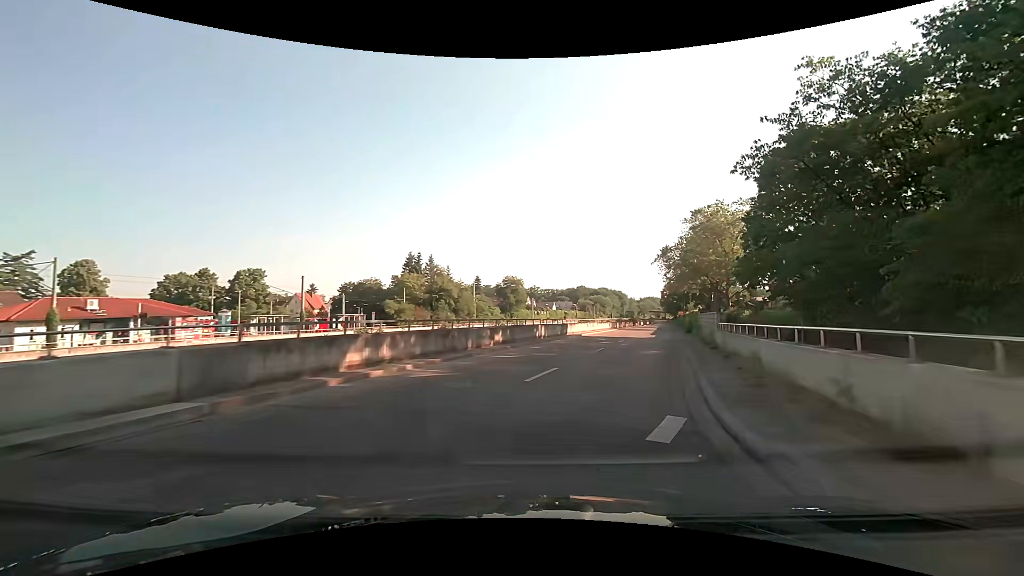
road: tertiary_link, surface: asphalt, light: Day
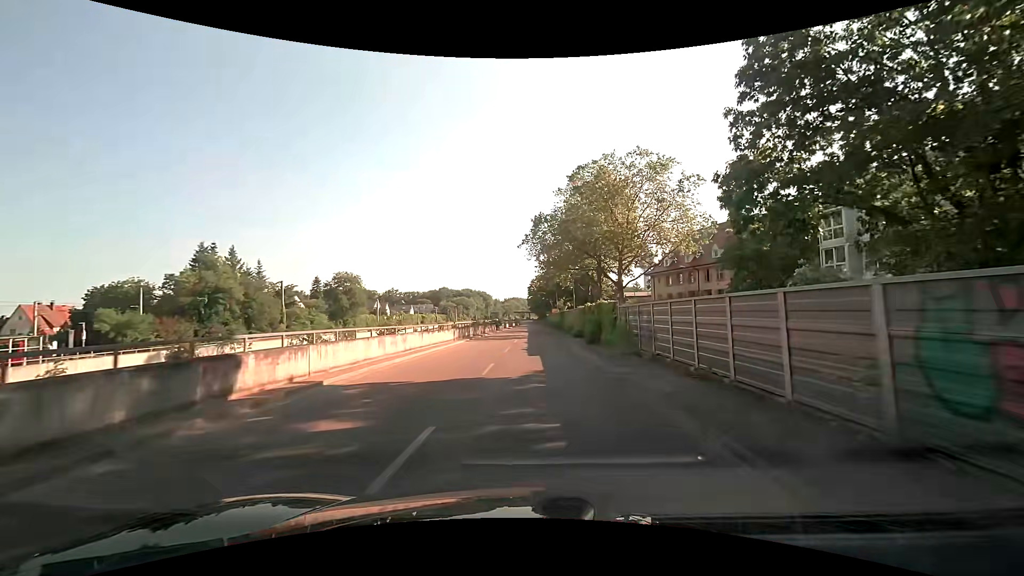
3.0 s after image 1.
(+4.7, +24.1) m; +15°
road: trunk_link
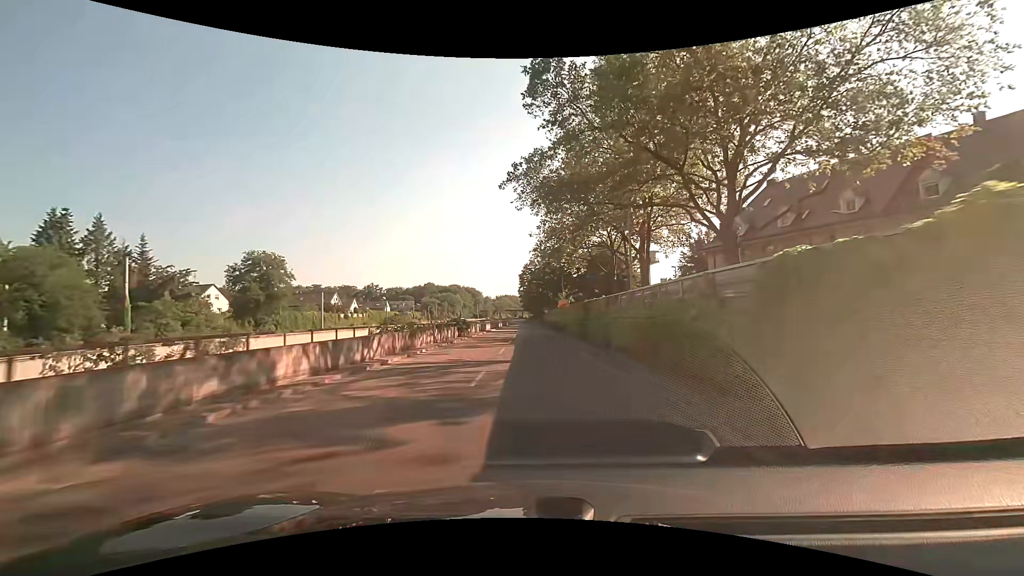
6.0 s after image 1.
(+0.3, +29.7) m; +1°
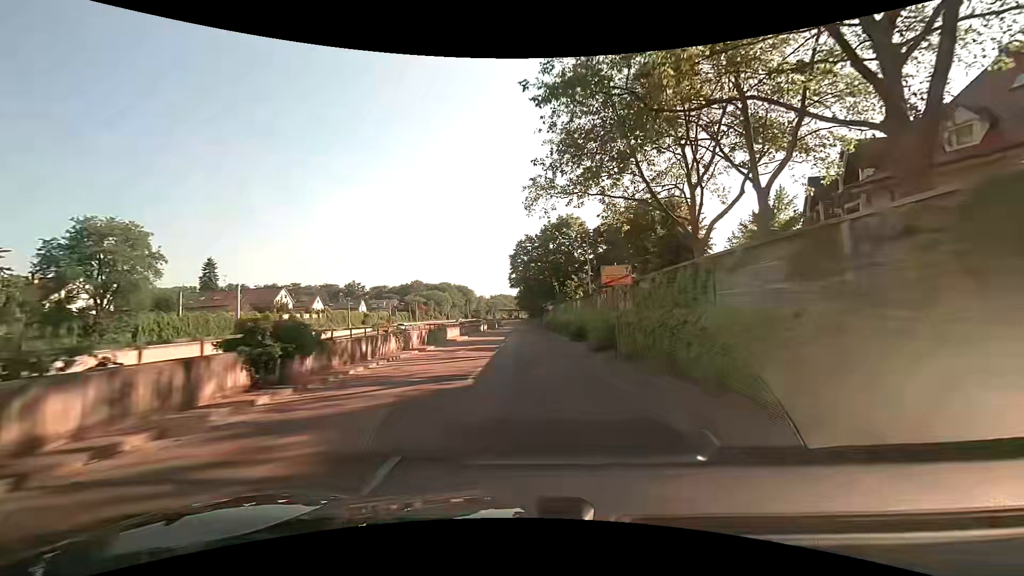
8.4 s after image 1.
(0.0, +26.4) m; 0°
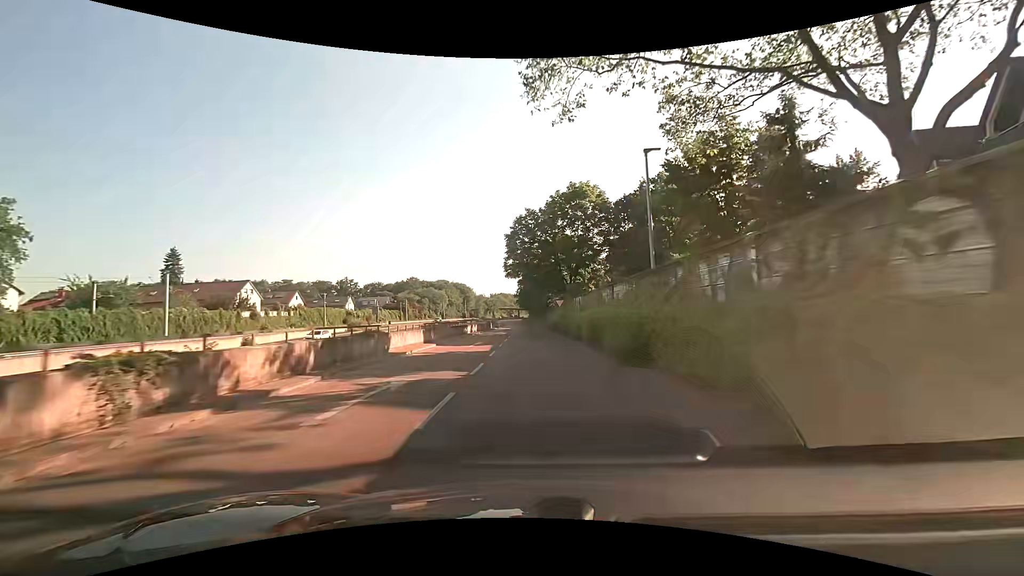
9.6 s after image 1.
(+0.1, +14.0) m; 0°
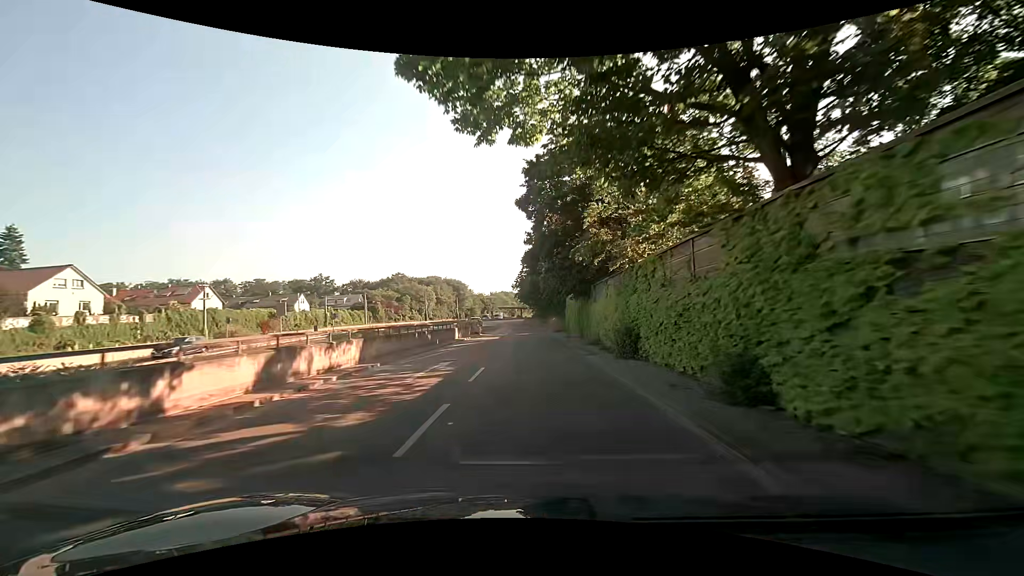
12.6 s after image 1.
(0.0, +37.6) m; 0°
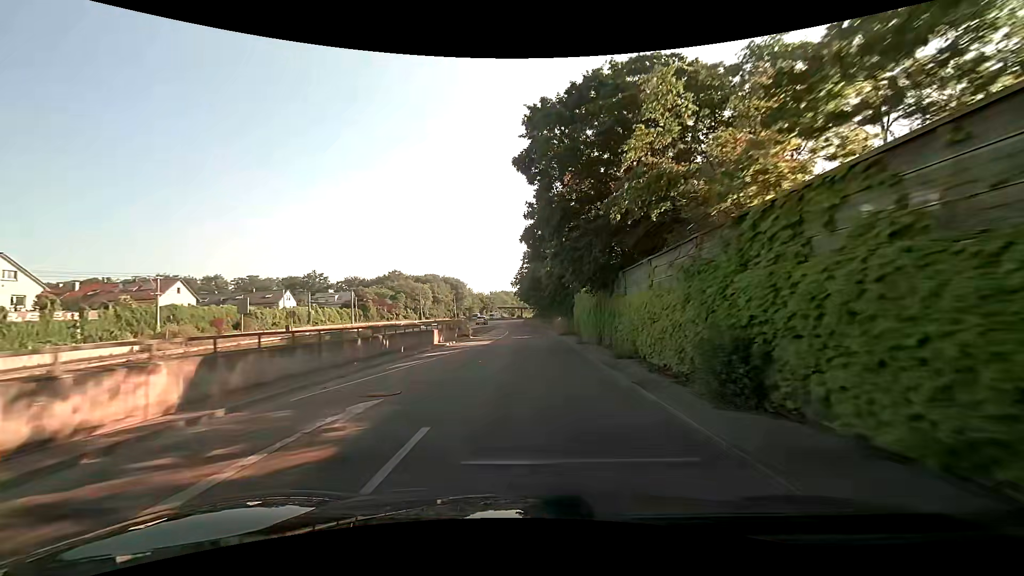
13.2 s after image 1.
(0.0, +7.9) m; -1°
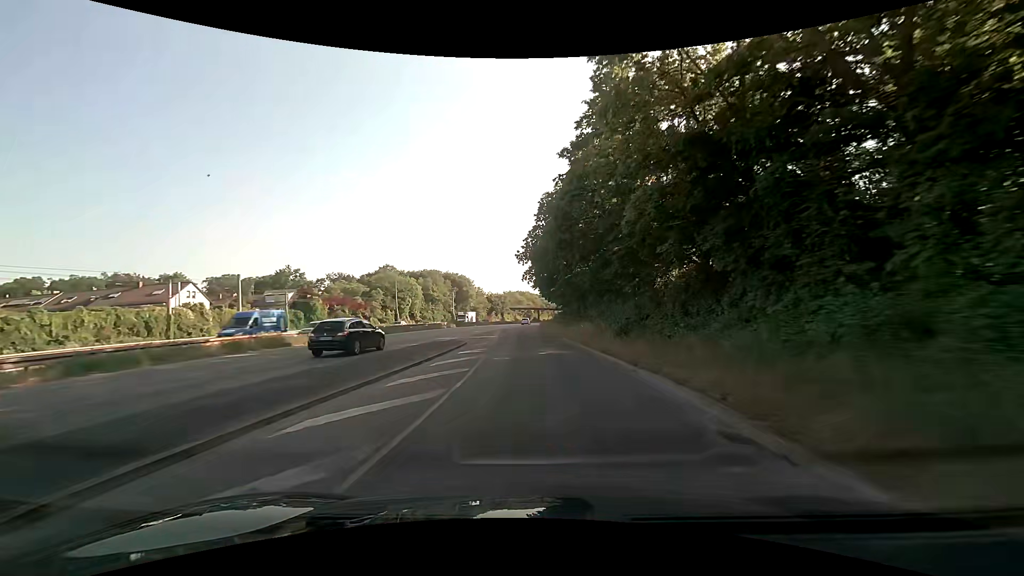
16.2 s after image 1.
(+0.1, +41.3) m; -2°
